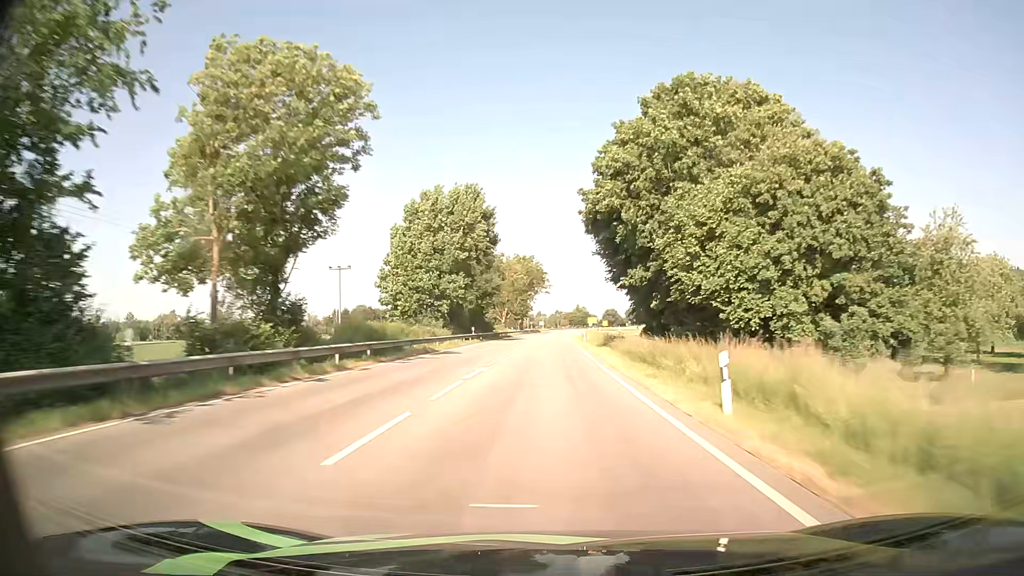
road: primary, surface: asphalt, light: Day
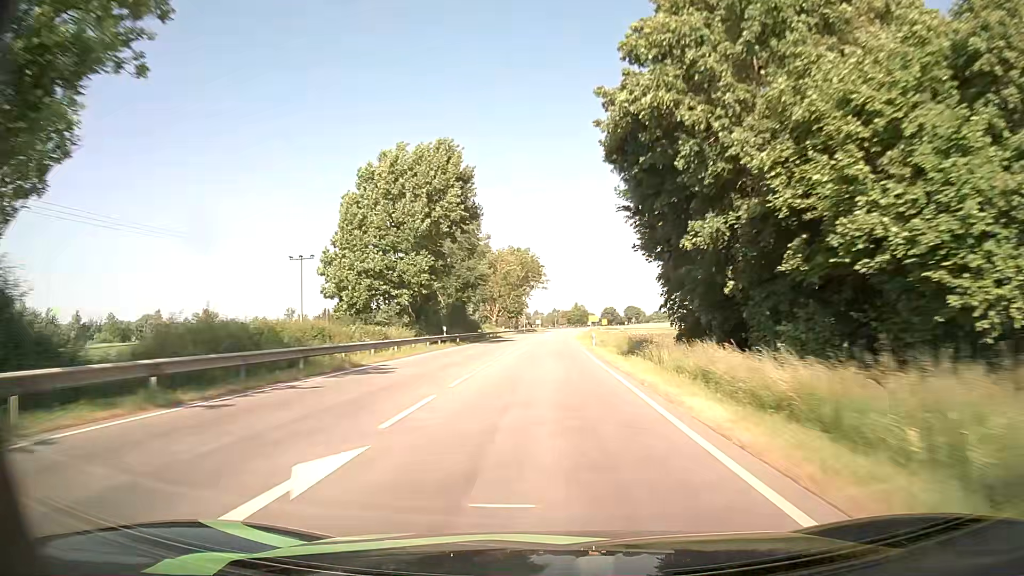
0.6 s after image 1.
(0.0, +15.4) m; 0°
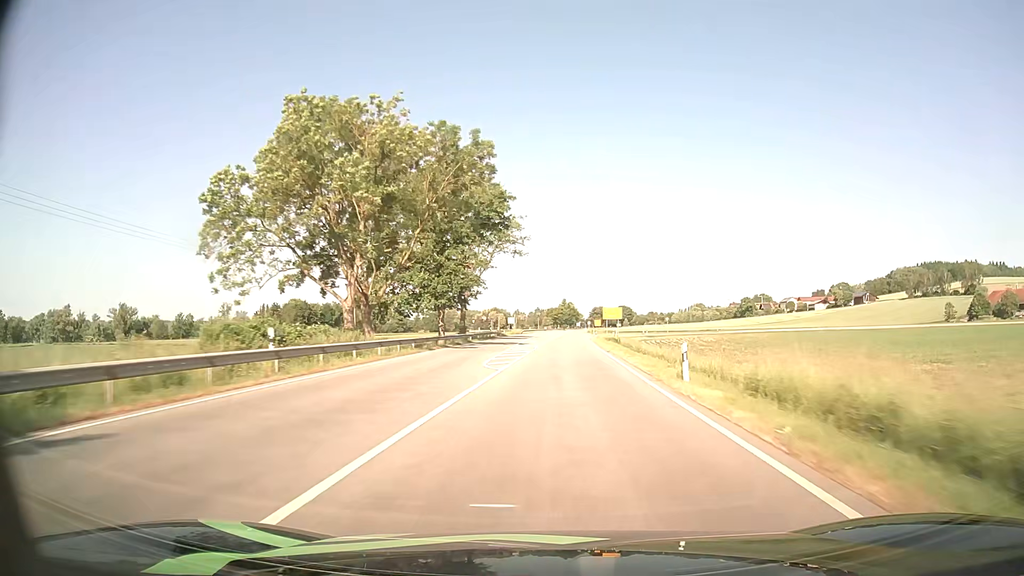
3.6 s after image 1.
(+0.9, +77.4) m; +1°
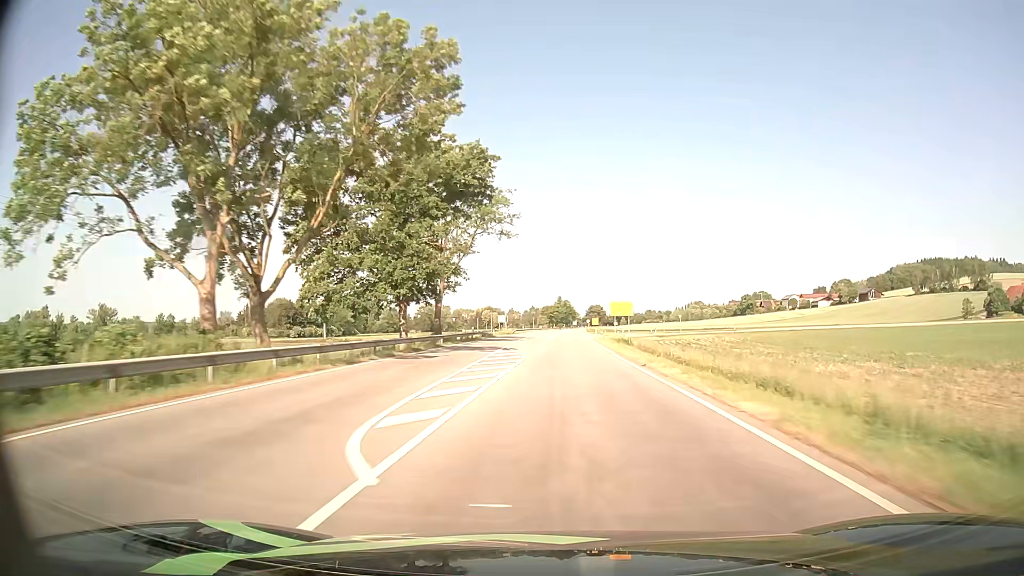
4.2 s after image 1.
(+0.1, +15.6) m; +1°
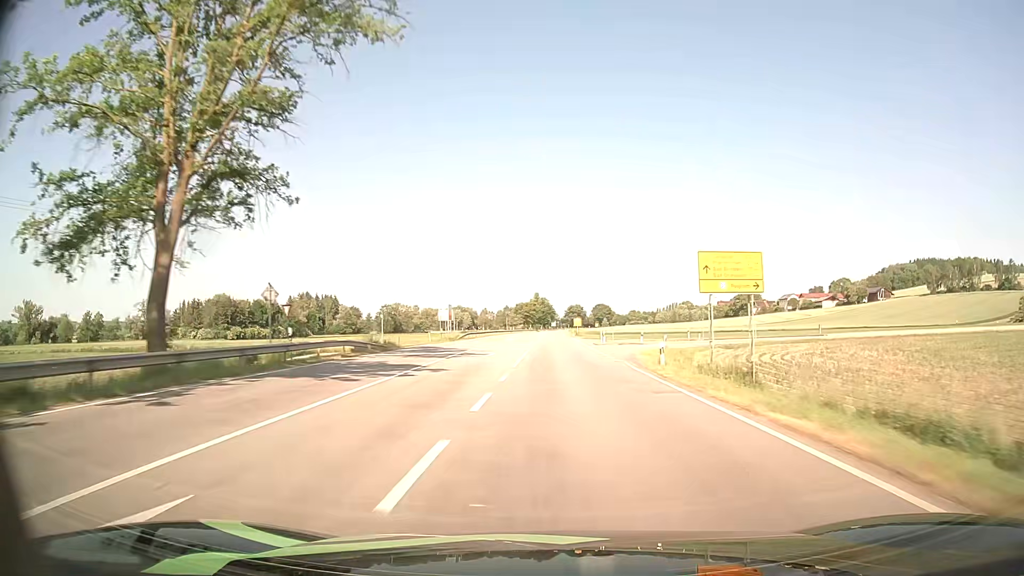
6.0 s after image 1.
(+0.7, +46.9) m; +2°
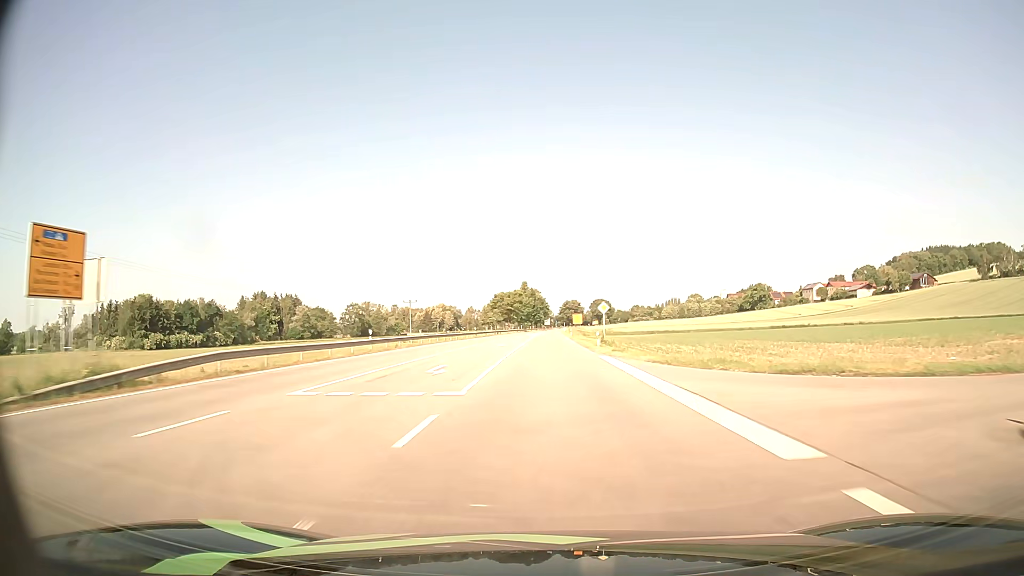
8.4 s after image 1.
(+0.3, +62.9) m; 0°
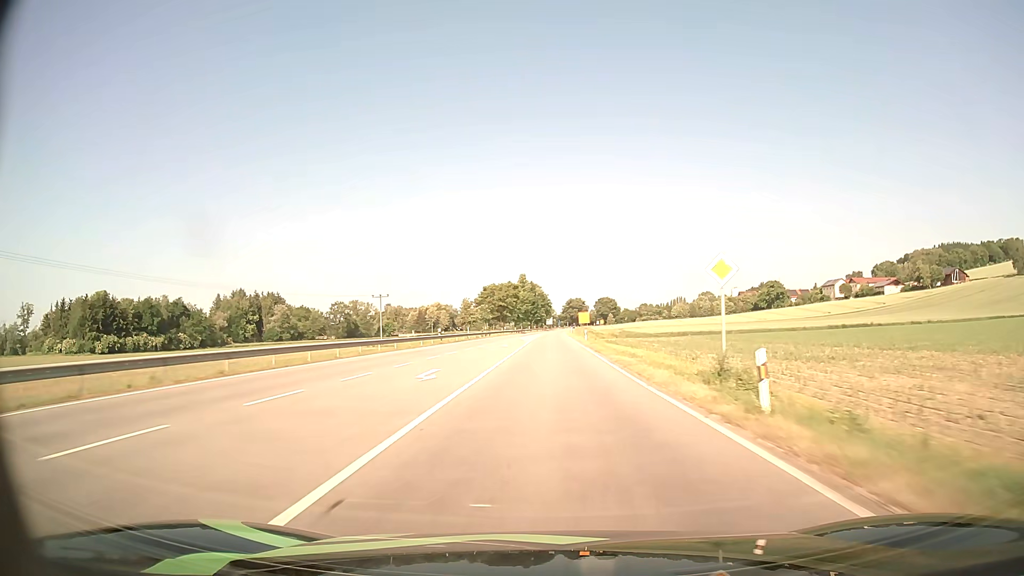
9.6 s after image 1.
(0.0, +31.6) m; 0°
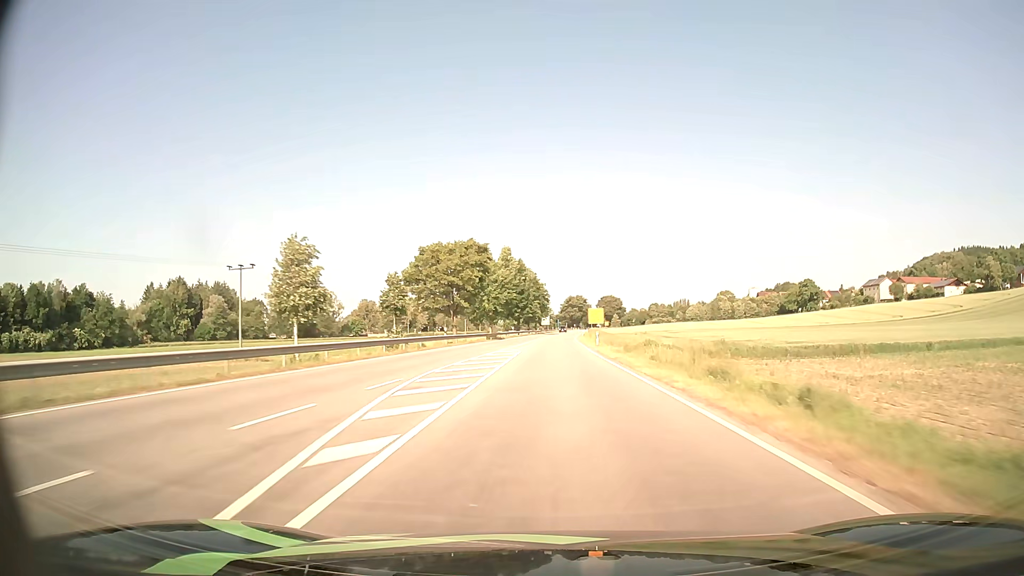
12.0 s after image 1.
(-0.1, +63.4) m; 0°
(0, +10) (0, +20) (0, +30) (0, +40) (+1, +50) (+1, +60) (+1, +70) (+2, +80) (+2, +90) (+3, +100) m
